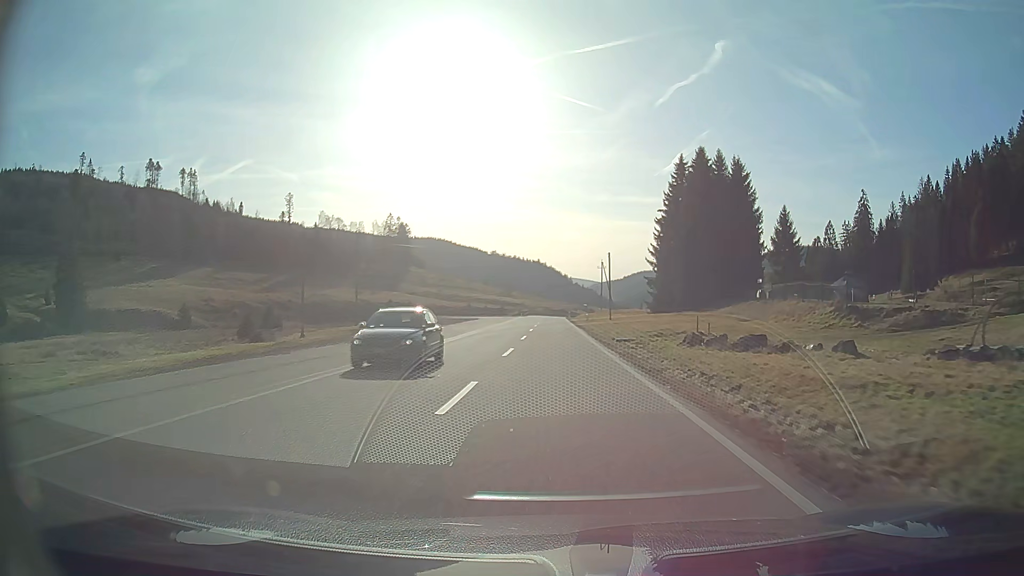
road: secondary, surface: asphalt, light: Day
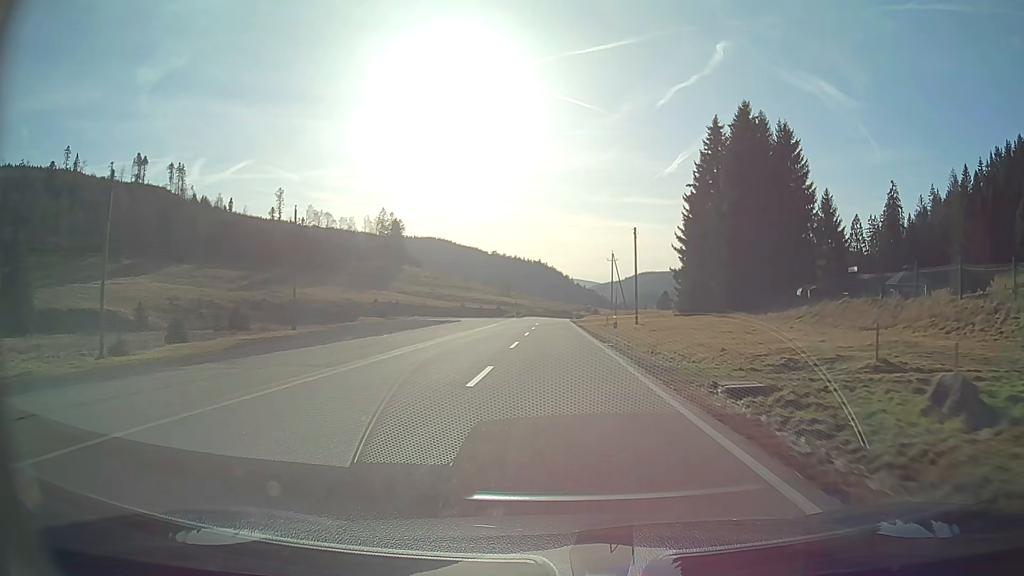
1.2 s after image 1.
(0.0, +20.7) m; 0°
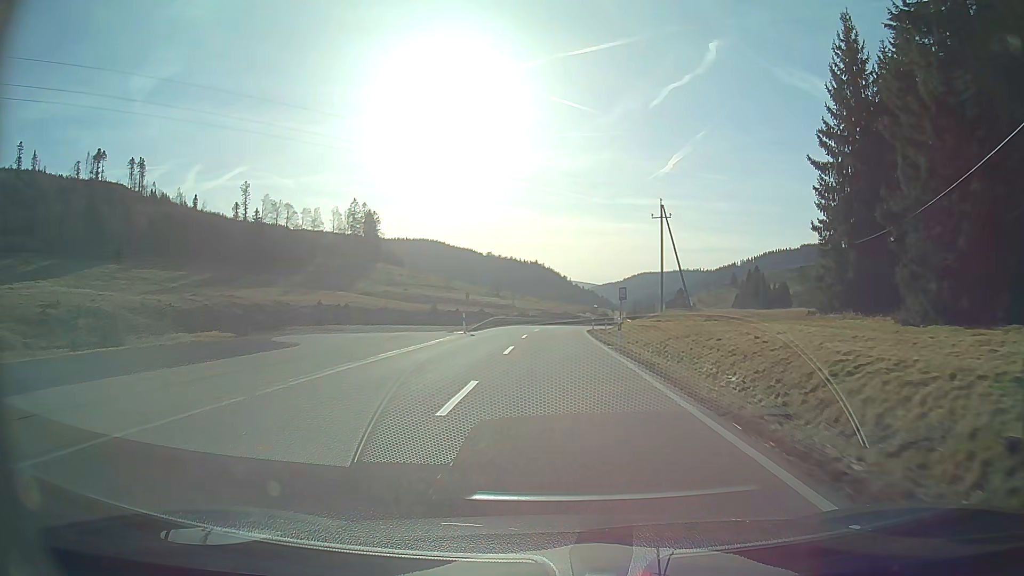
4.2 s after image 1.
(+0.1, +51.1) m; 0°
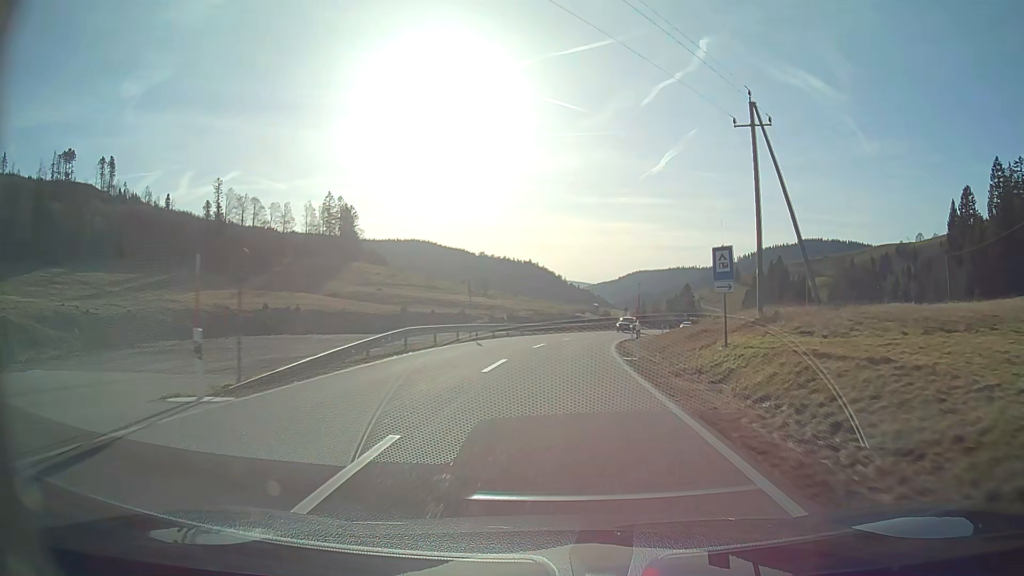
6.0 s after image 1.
(+0.2, +29.2) m; +1°
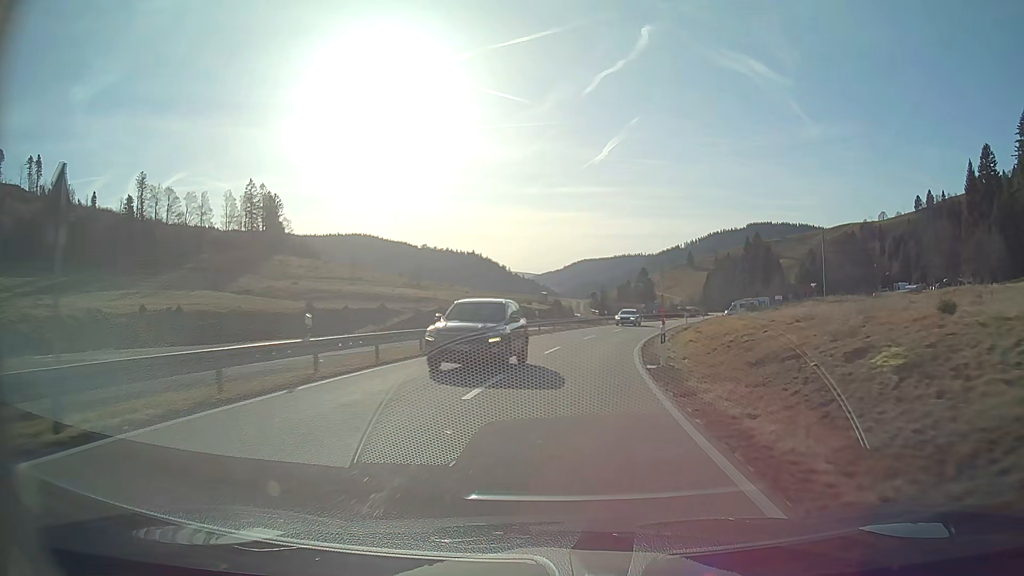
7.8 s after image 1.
(+1.0, +28.0) m; +5°
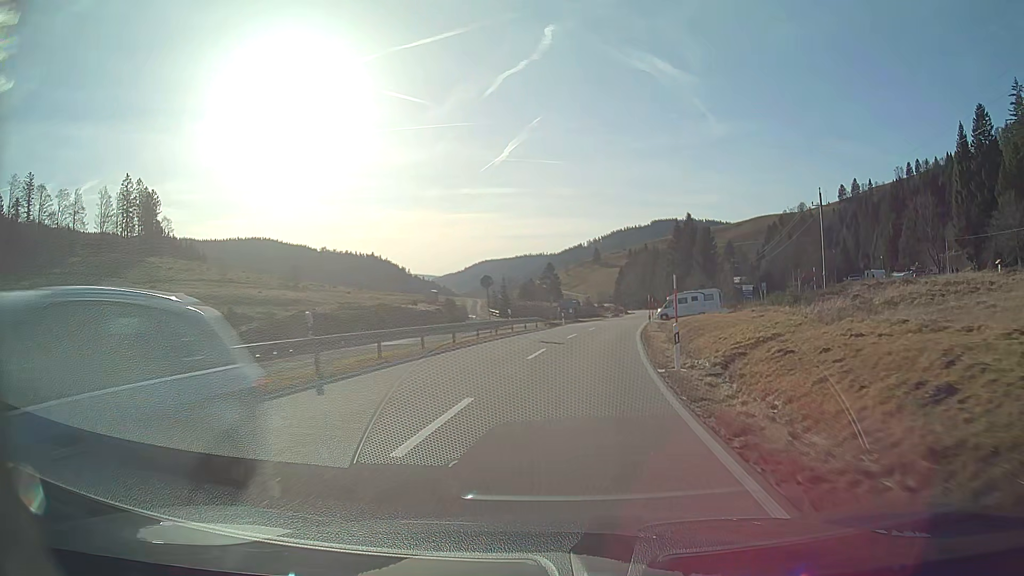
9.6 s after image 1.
(+1.9, +27.5) m; +8°
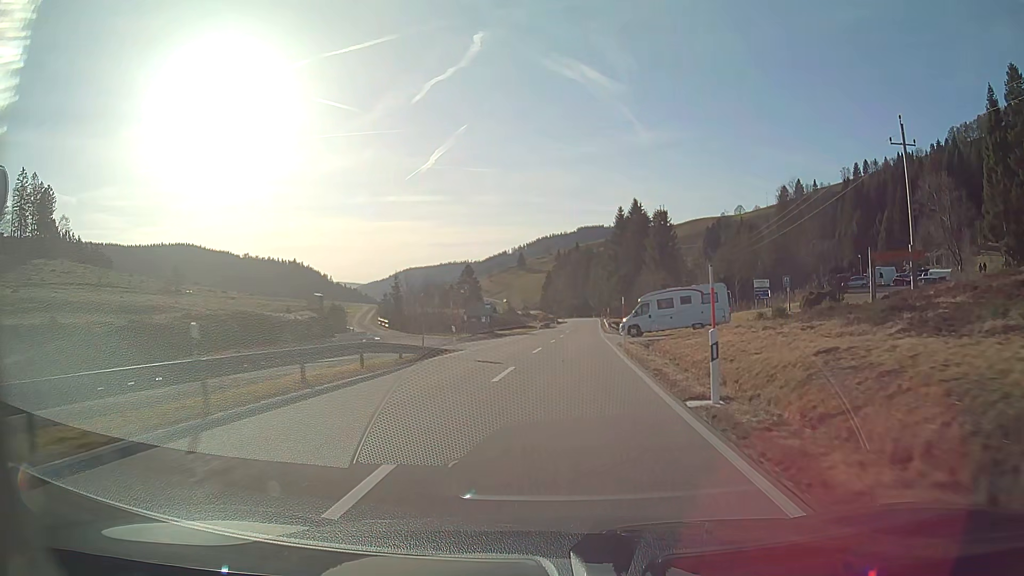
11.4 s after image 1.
(+1.6, +27.8) m; +6°
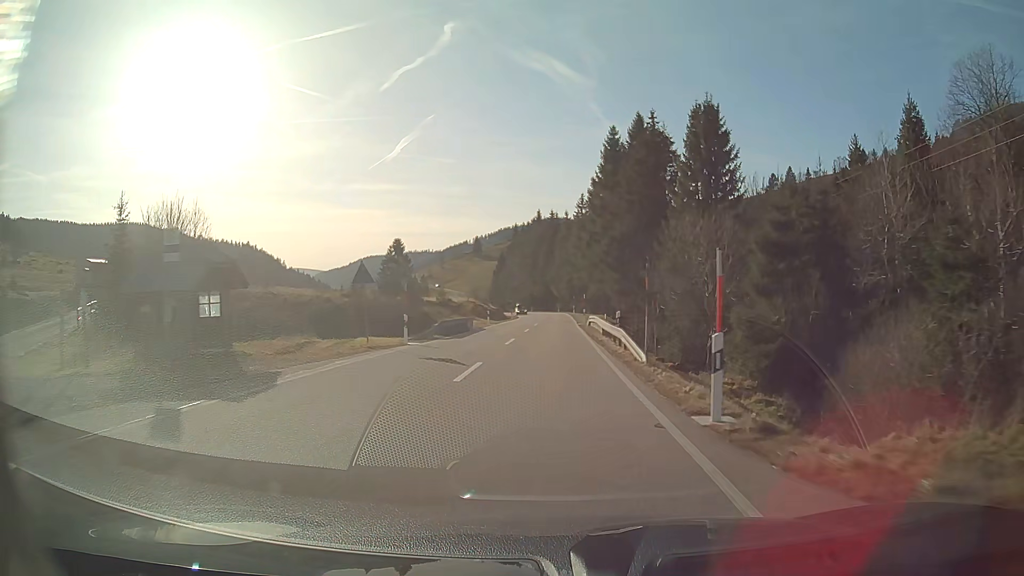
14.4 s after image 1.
(+1.9, +49.5) m; +3°
